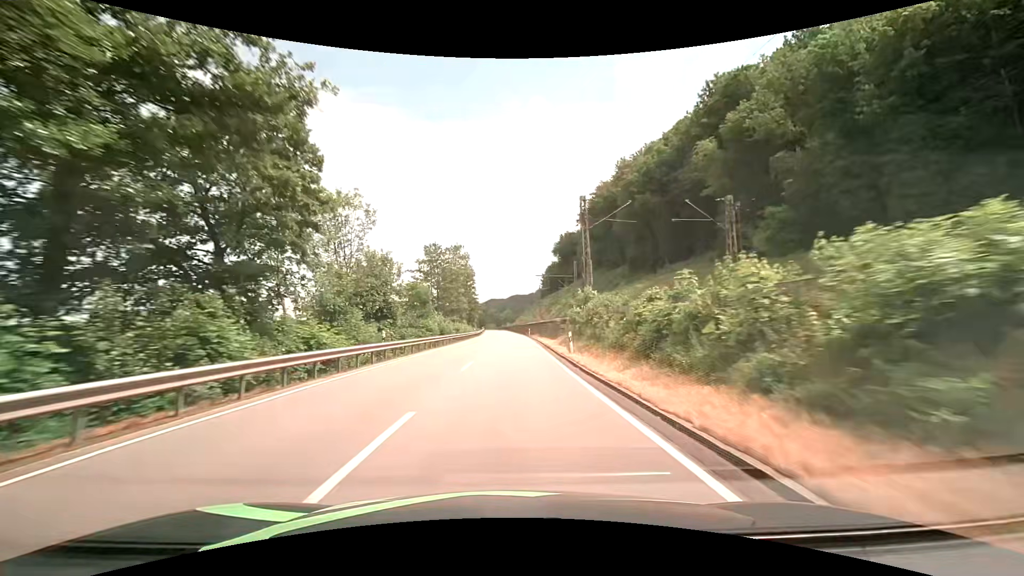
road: primary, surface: asphalt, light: Day
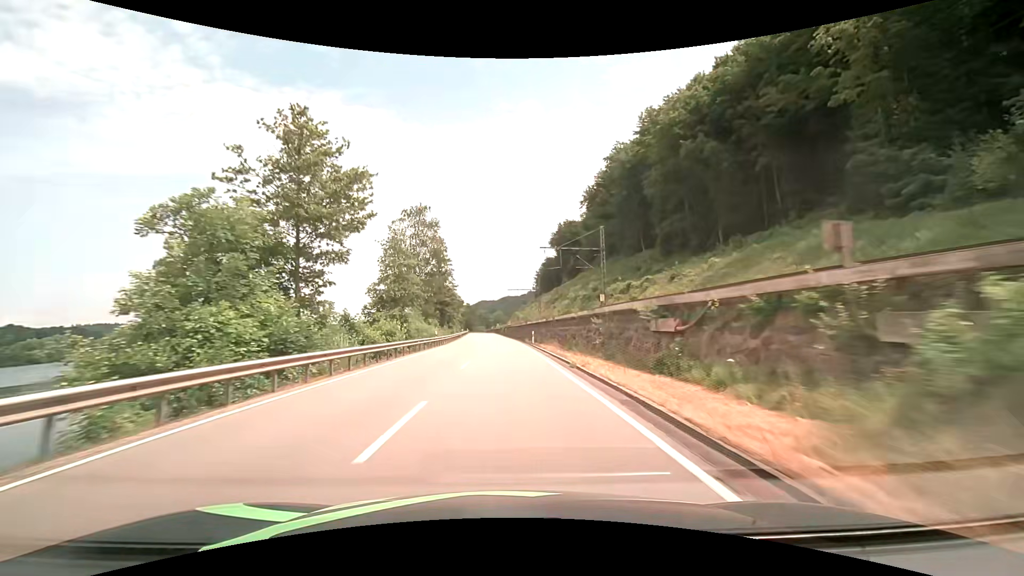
(+0.4, +34.4) m; +1°
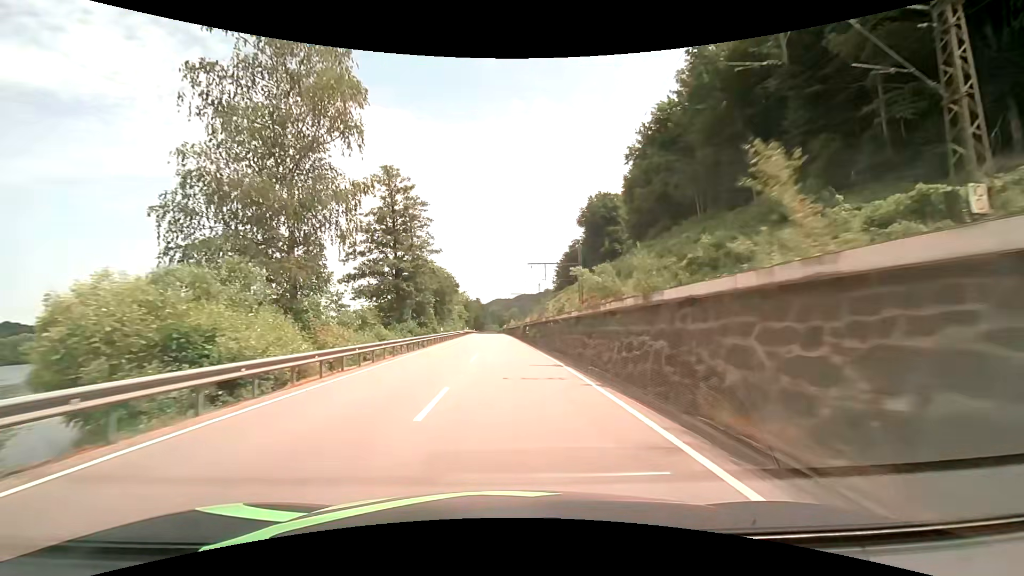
(-0.6, +45.6) m; -2°
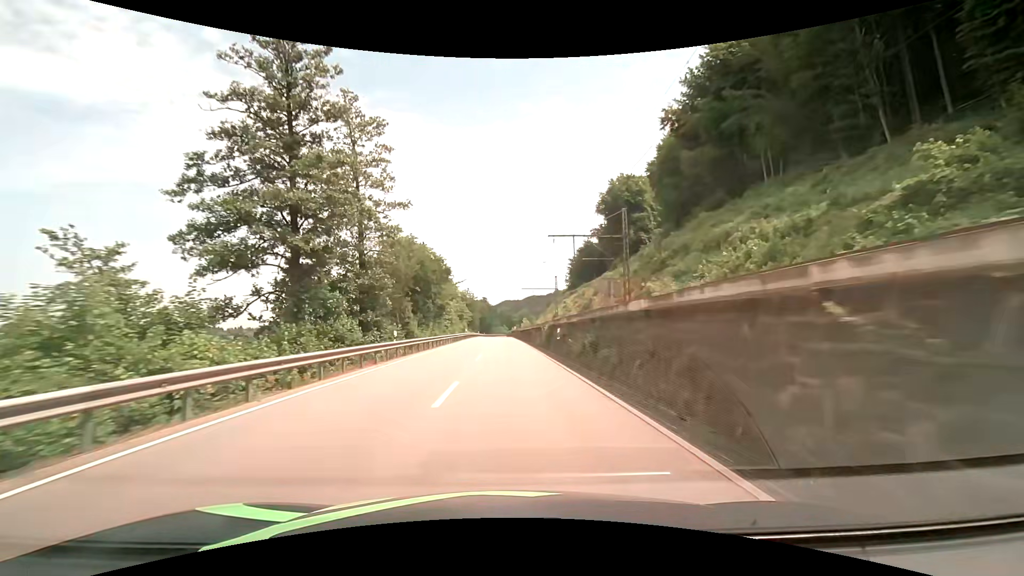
(-0.2, +22.6) m; -1°
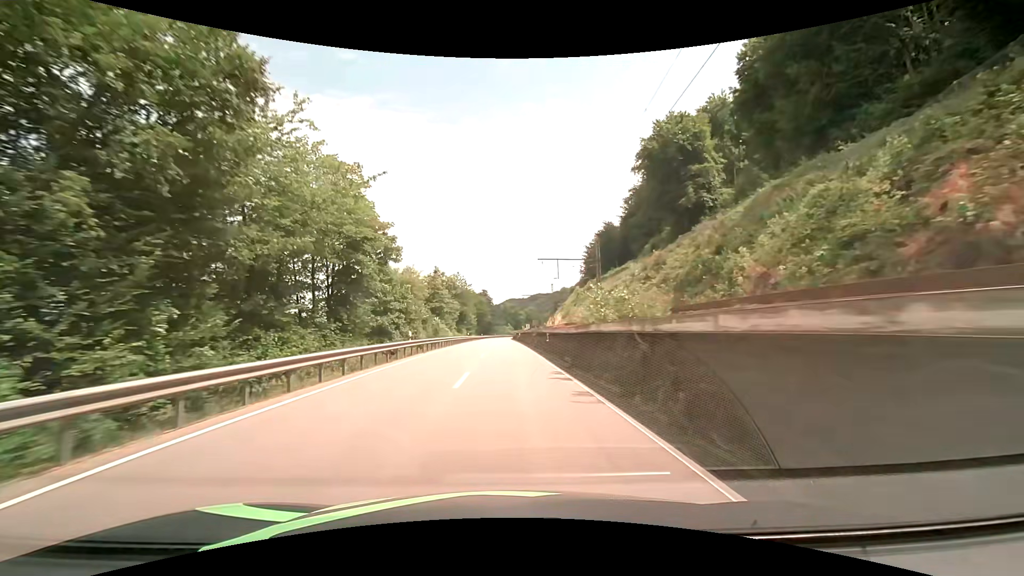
(-0.4, +44.8) m; -1°
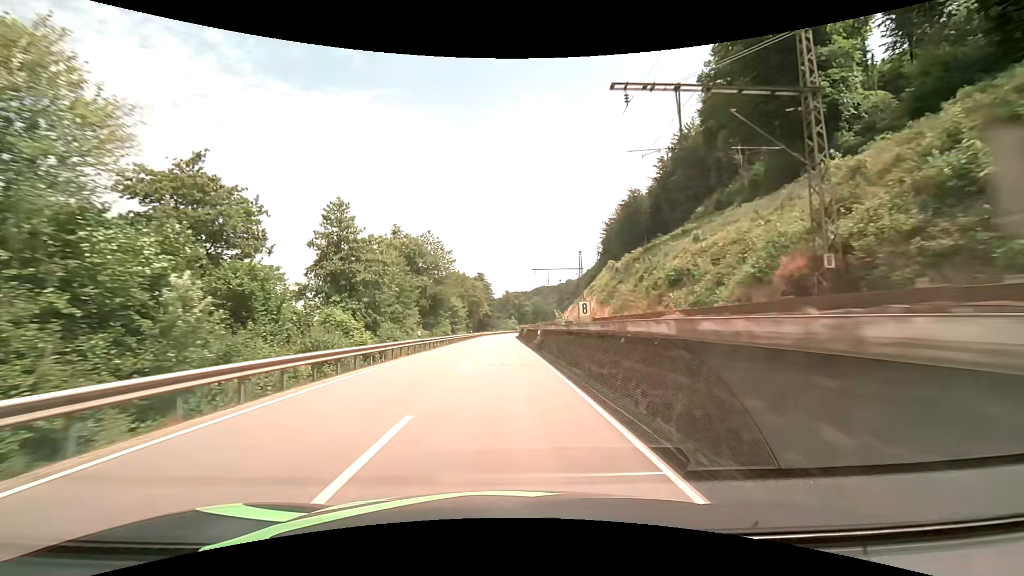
(+0.2, +43.6) m; 0°
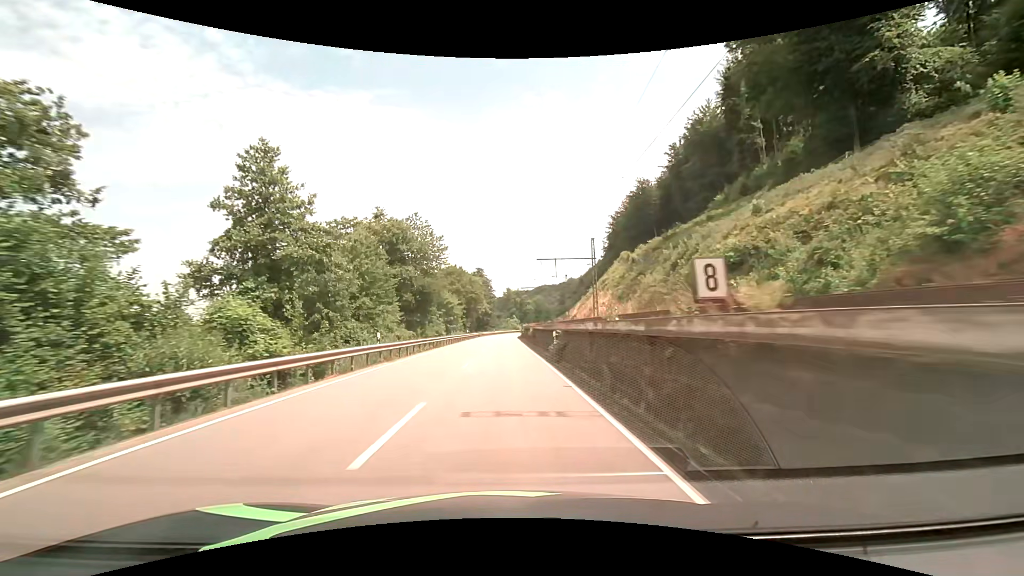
(0.0, +10.4) m; 0°
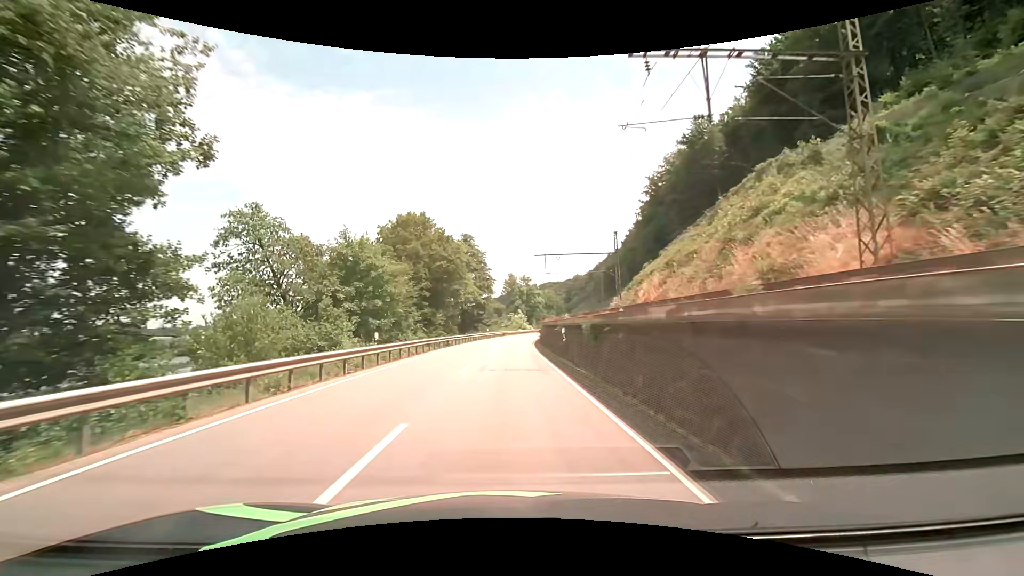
(-0.3, +49.5) m; -1°
(0, +10) (0, +20) (0, +30) (+1, +40) (+1, +50) (+2, +60) (+3, +70) (+4, +80) (+6, +90) (+7, +100) m
